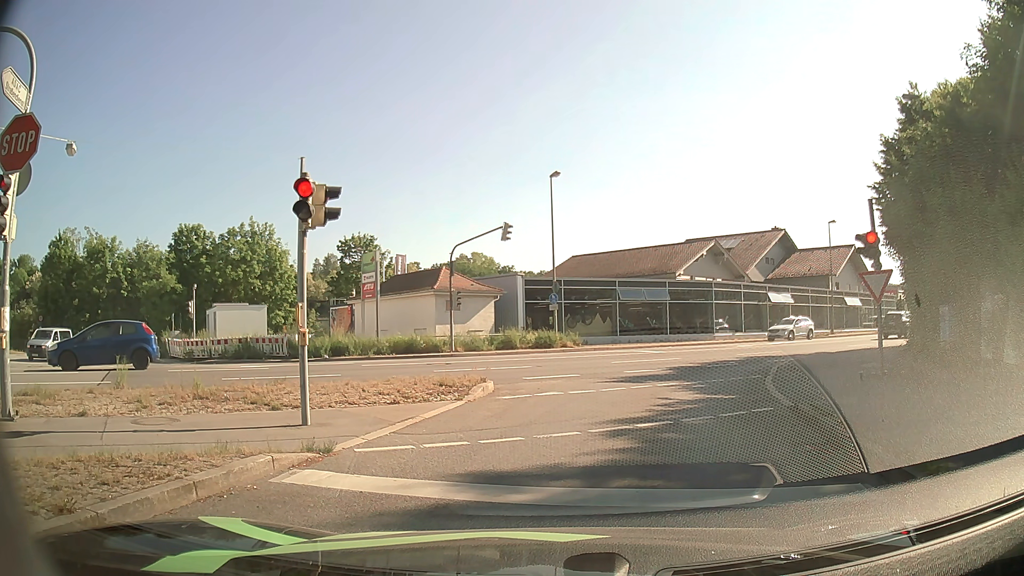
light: Day
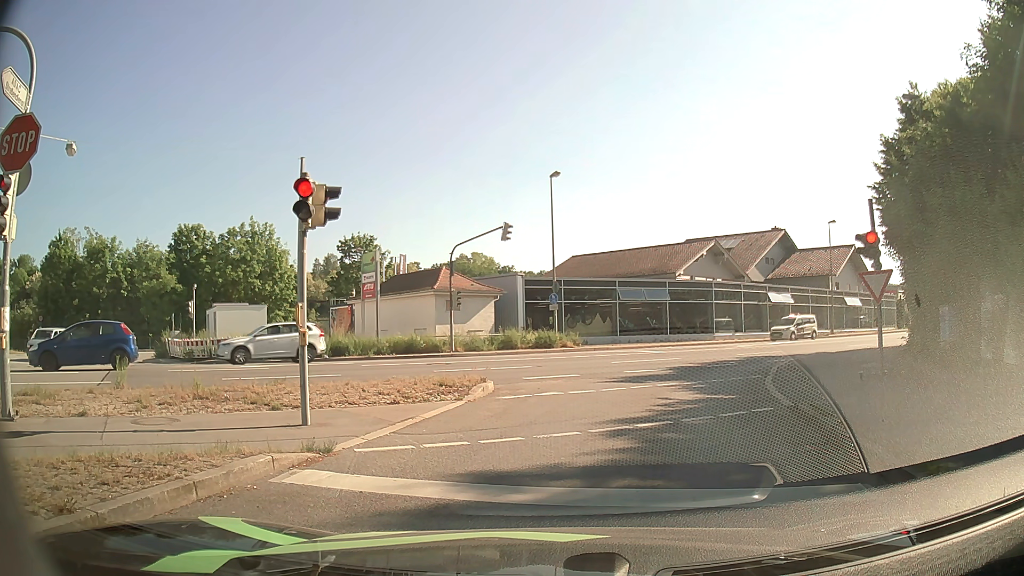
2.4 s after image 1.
(0.0, 0.0) m; 0°
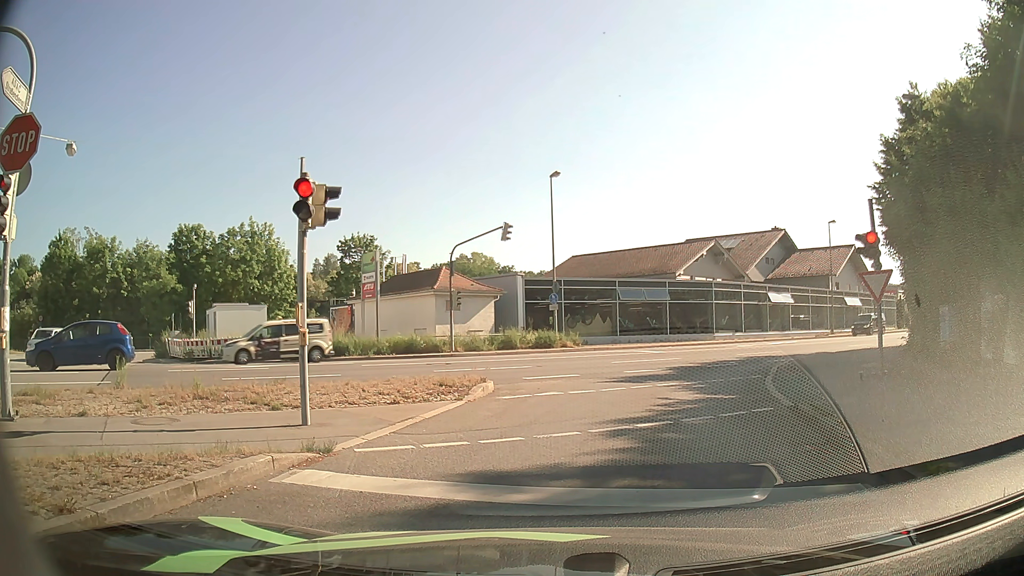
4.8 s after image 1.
(0.0, 0.0) m; 0°
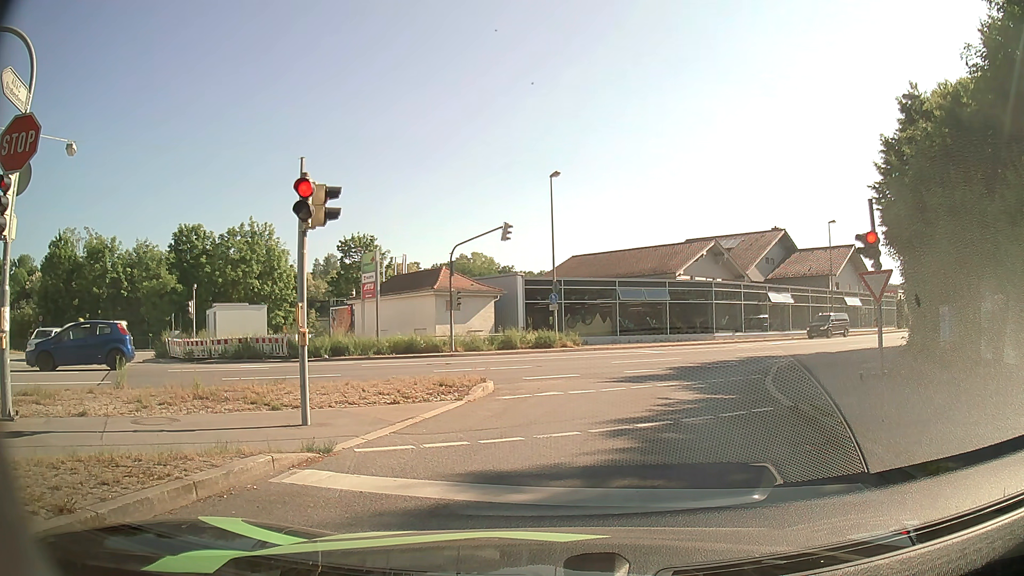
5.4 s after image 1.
(0.0, 0.0) m; 0°
(+1, +10) (+4, +20) (+9, +28) (+17, +34) (+25, +40) (+33, +46) (+41, +53) (+48, +59) (+55, +66) (+63, +73) m
